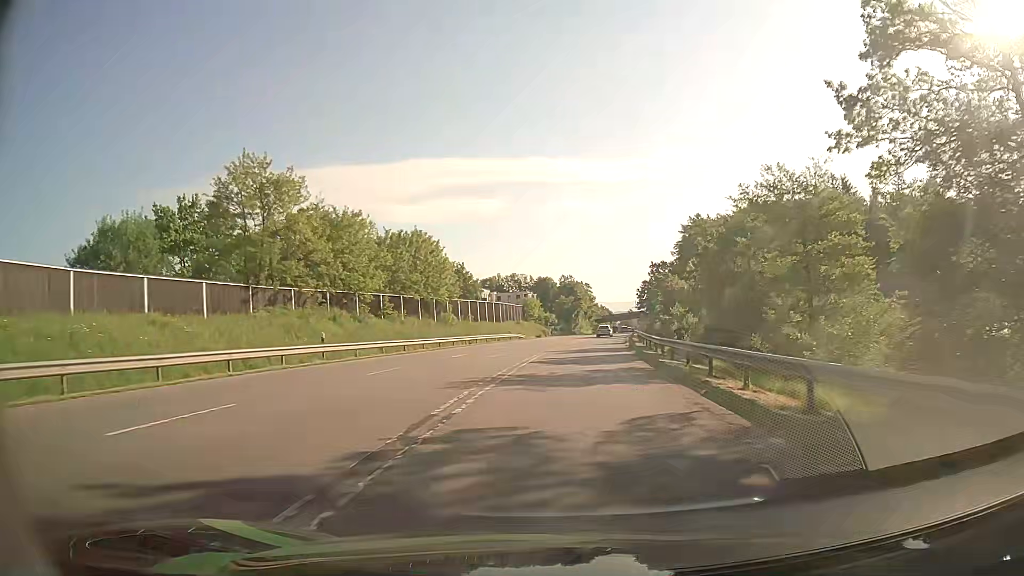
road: secondary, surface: asphalt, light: Day
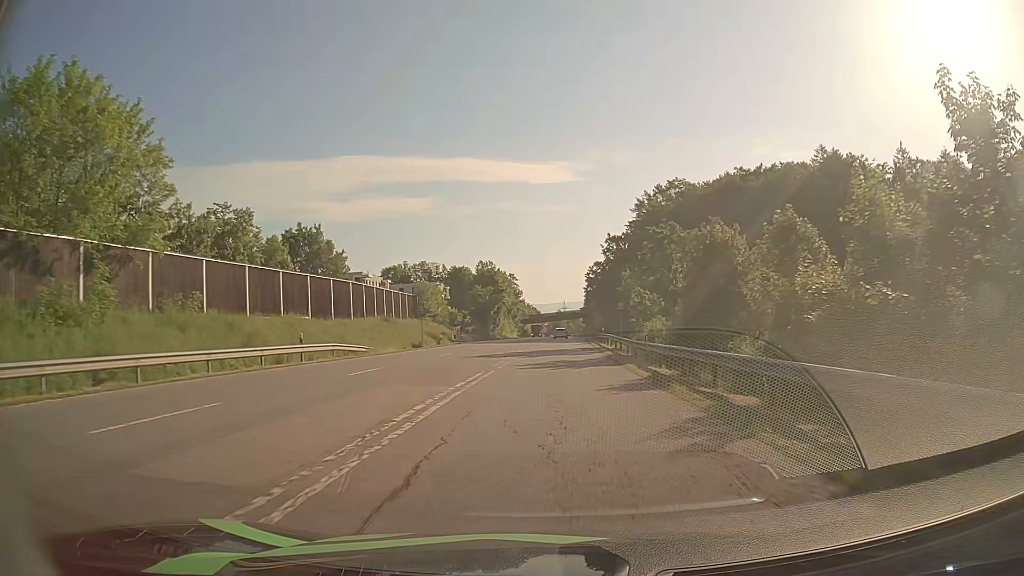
(+2.8, +47.4) m; +6°
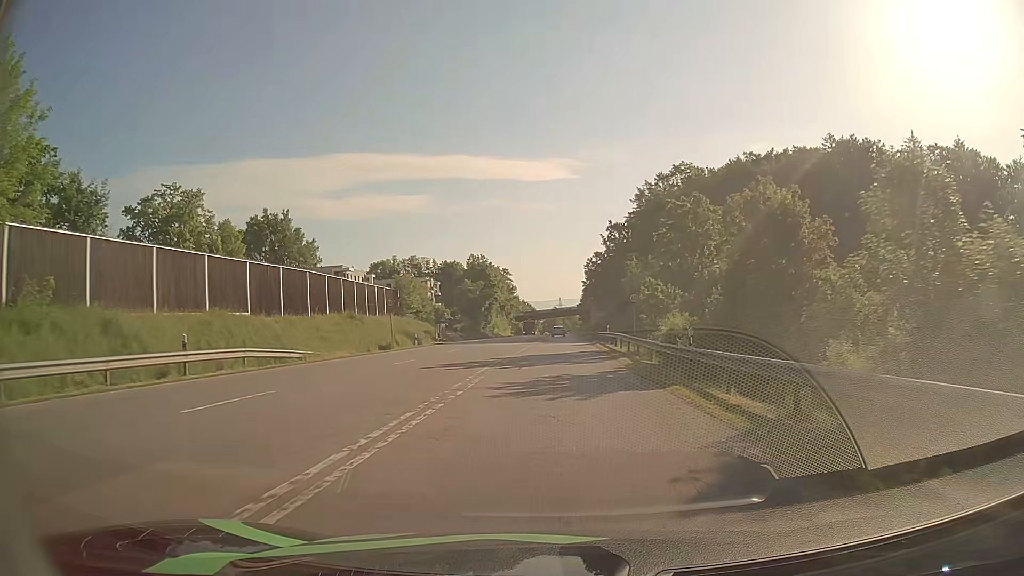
(+0.1, +9.4) m; +1°
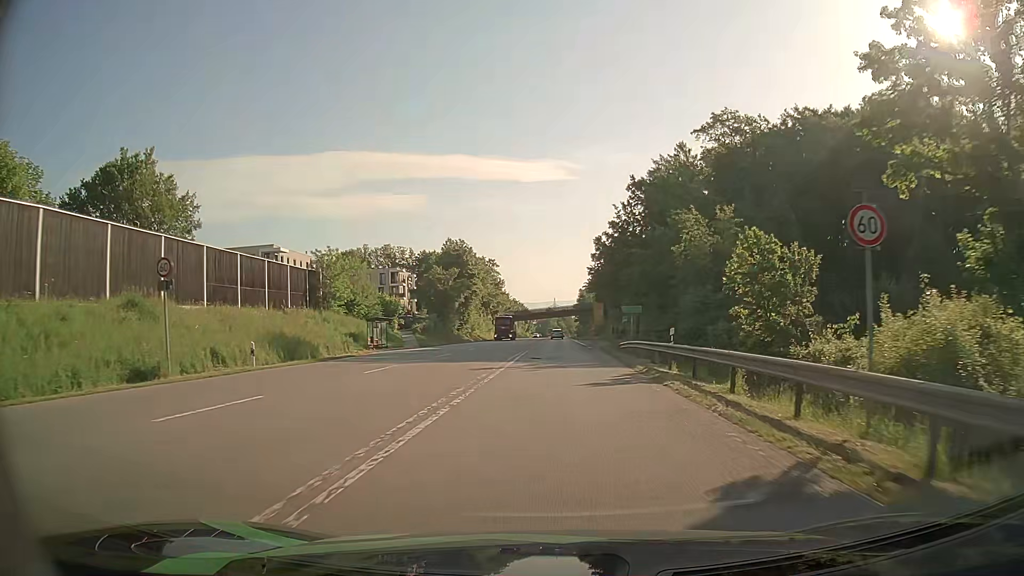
(+0.1, +27.9) m; +1°
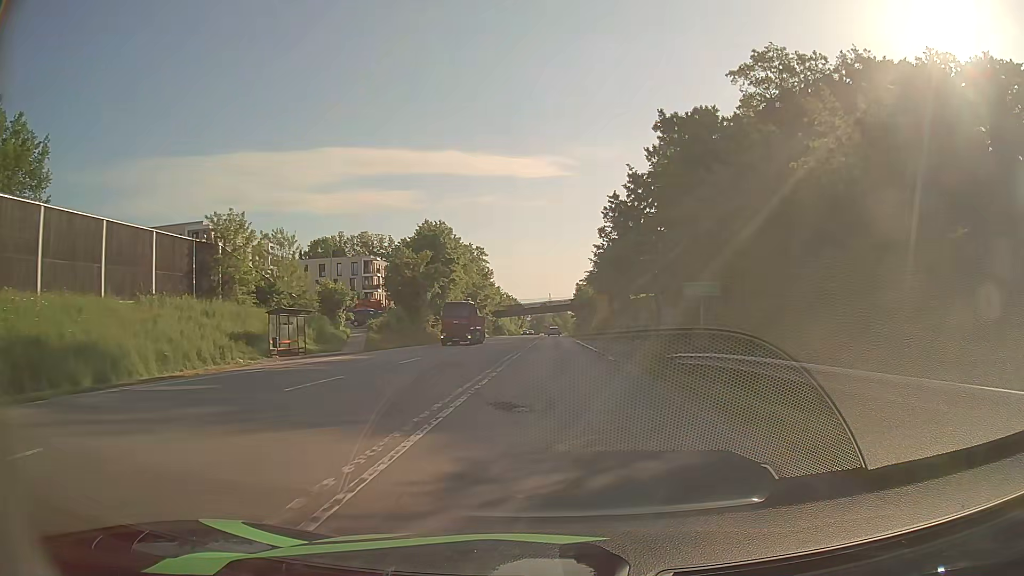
(+0.1, +18.2) m; 0°
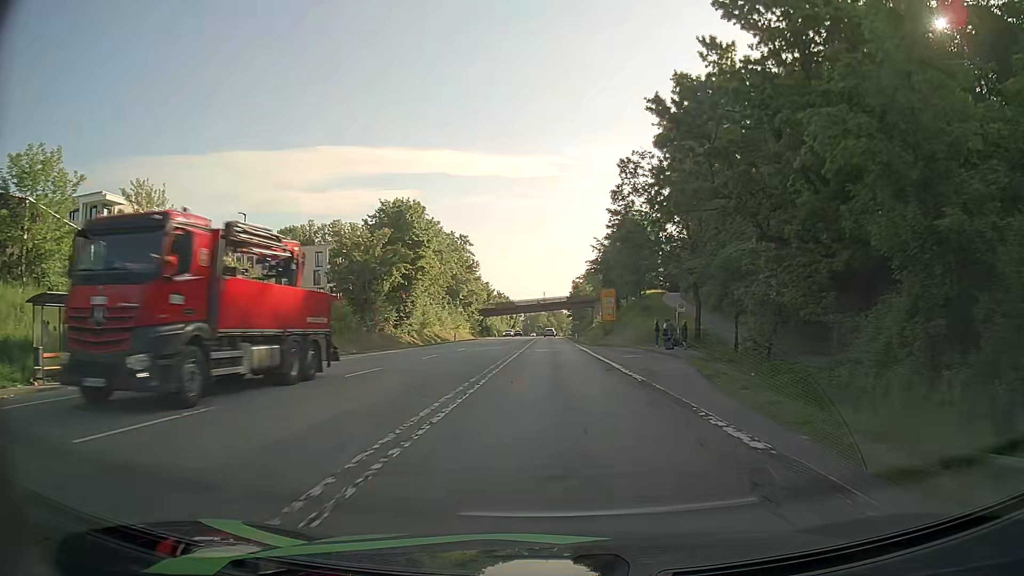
(+0.1, +17.9) m; 0°
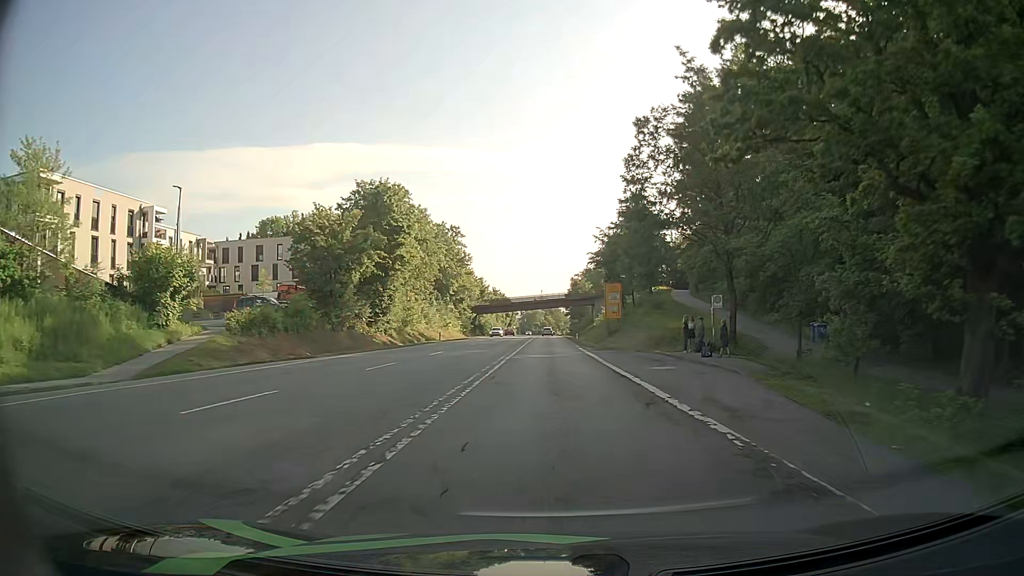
(0.0, +8.8) m; 0°
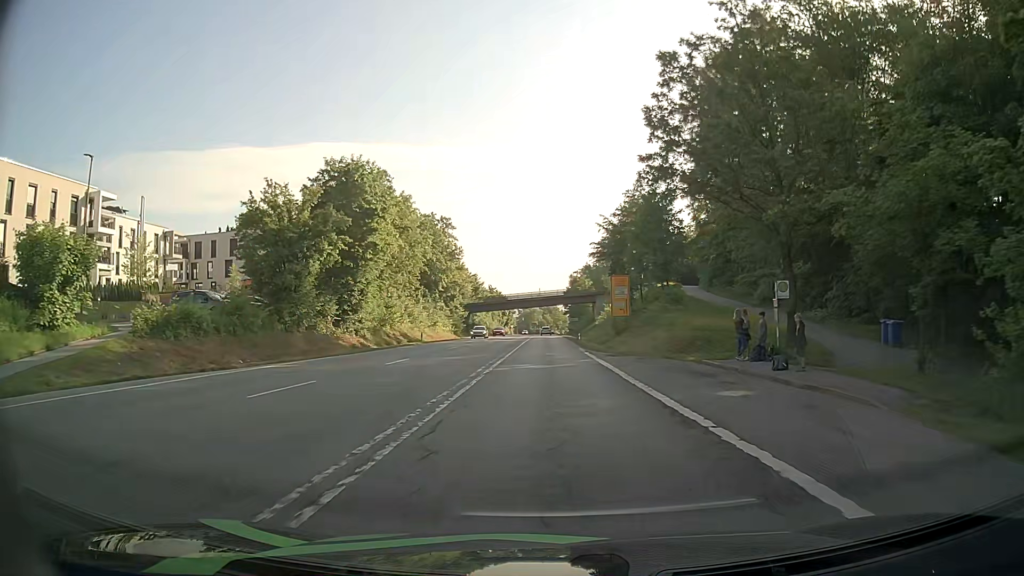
(0.0, +8.7) m; 0°
(0, +10) (0, +20) (0, +30) (0, +40) (0, +50) (0, +60) (-1, +70) (-1, +80) (-1, +90) (-1, +100) m
